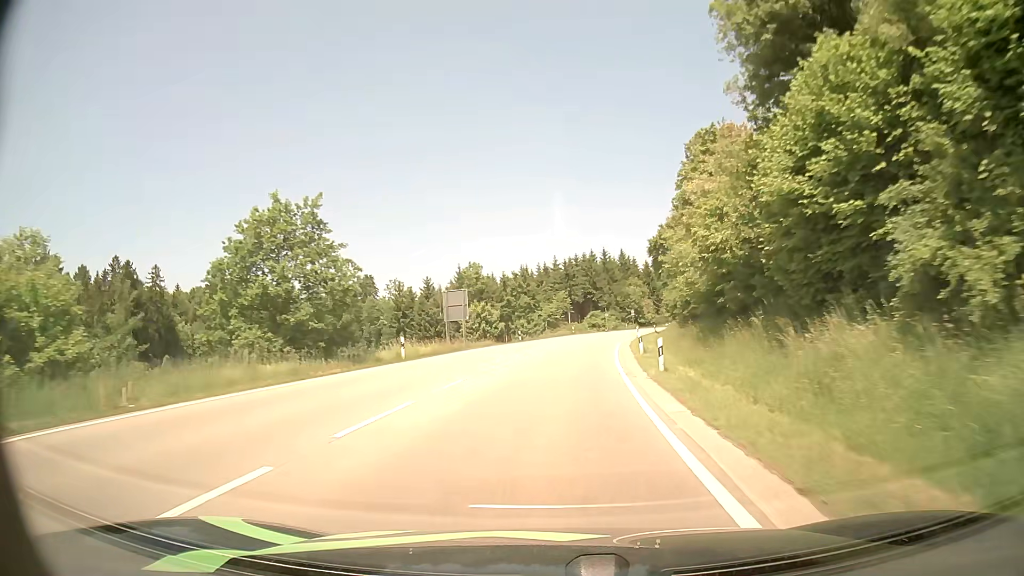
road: primary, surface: asphalt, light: Day
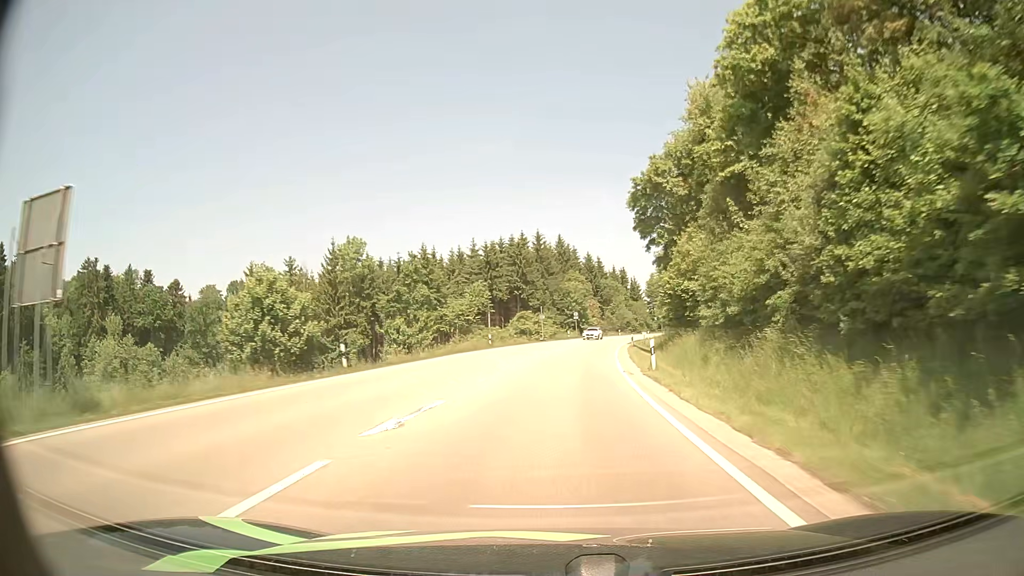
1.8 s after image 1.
(+1.6, +35.4) m; +6°
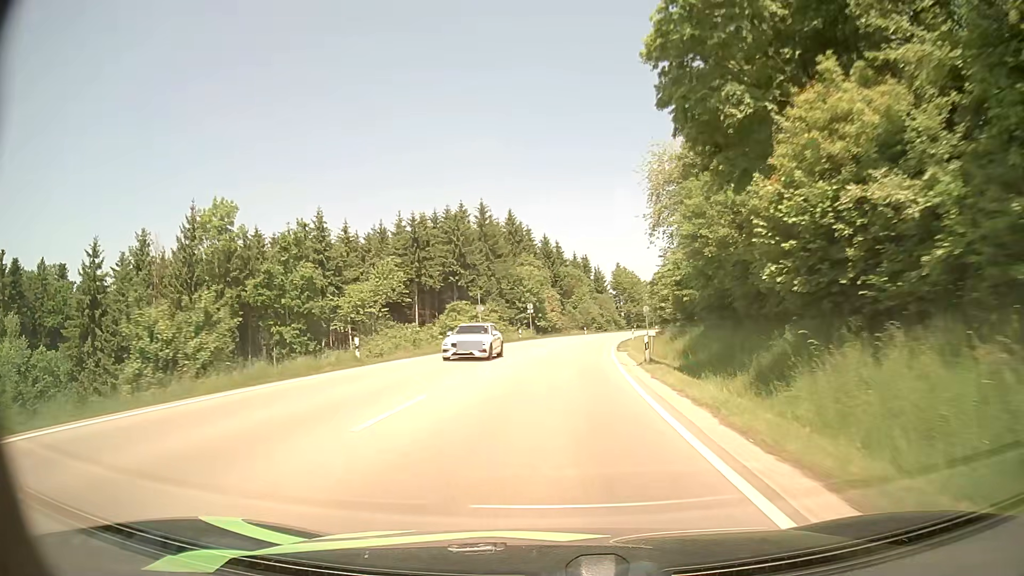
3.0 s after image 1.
(+0.8, +24.6) m; +4°
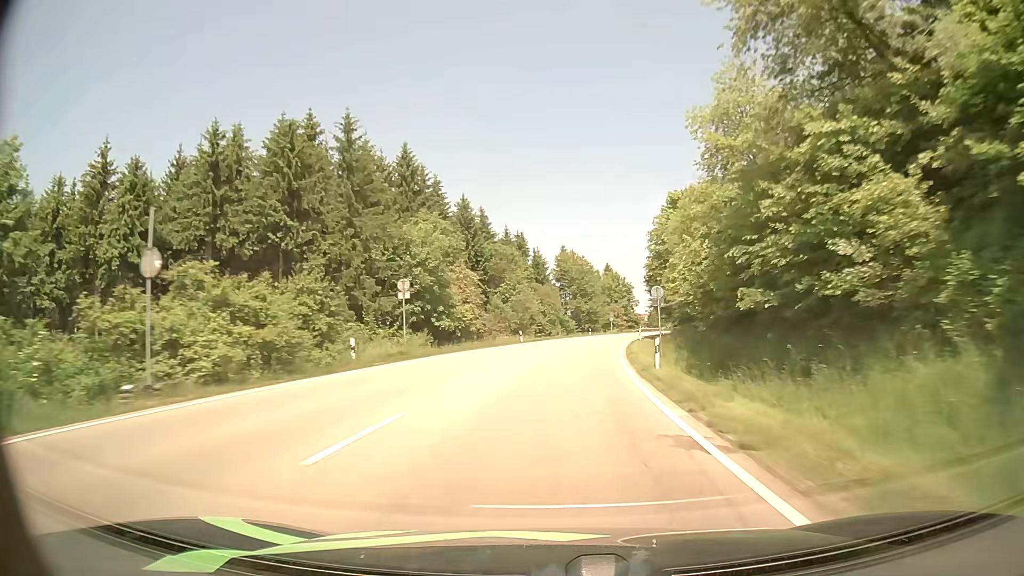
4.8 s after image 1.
(+1.8, +38.1) m; +6°
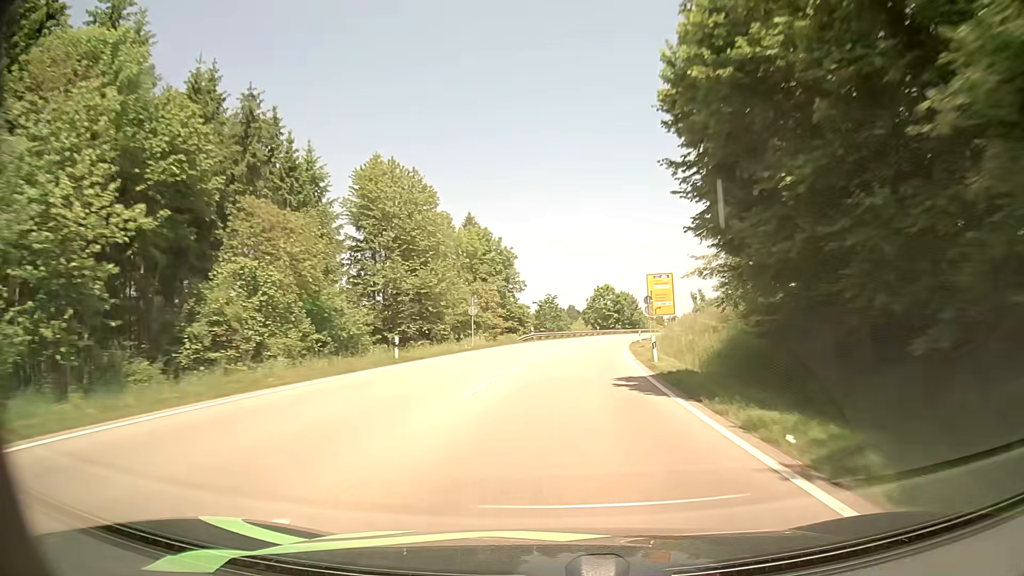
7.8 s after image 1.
(+6.3, +65.4) m; +11°
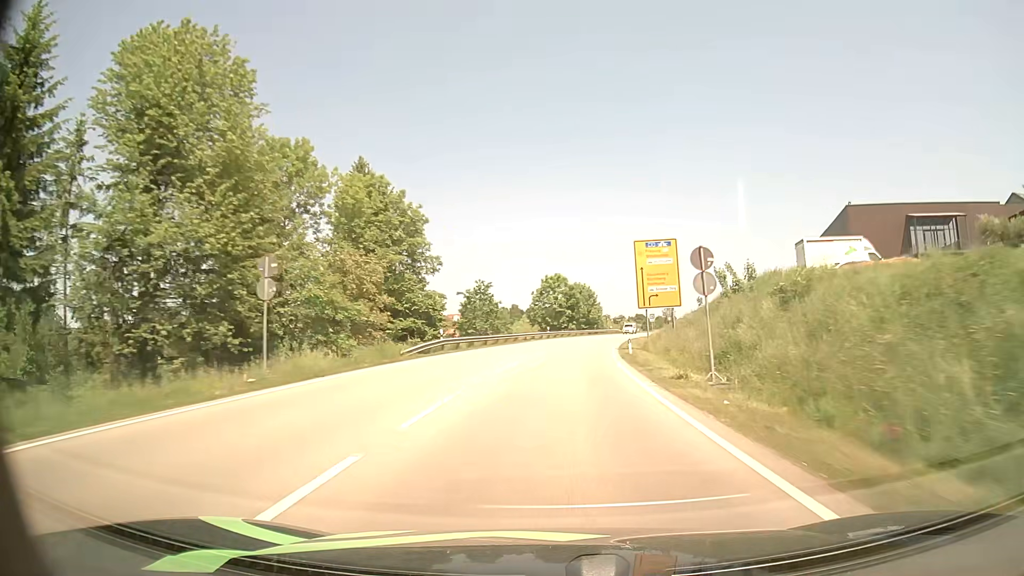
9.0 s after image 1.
(+1.3, +27.0) m; +5°
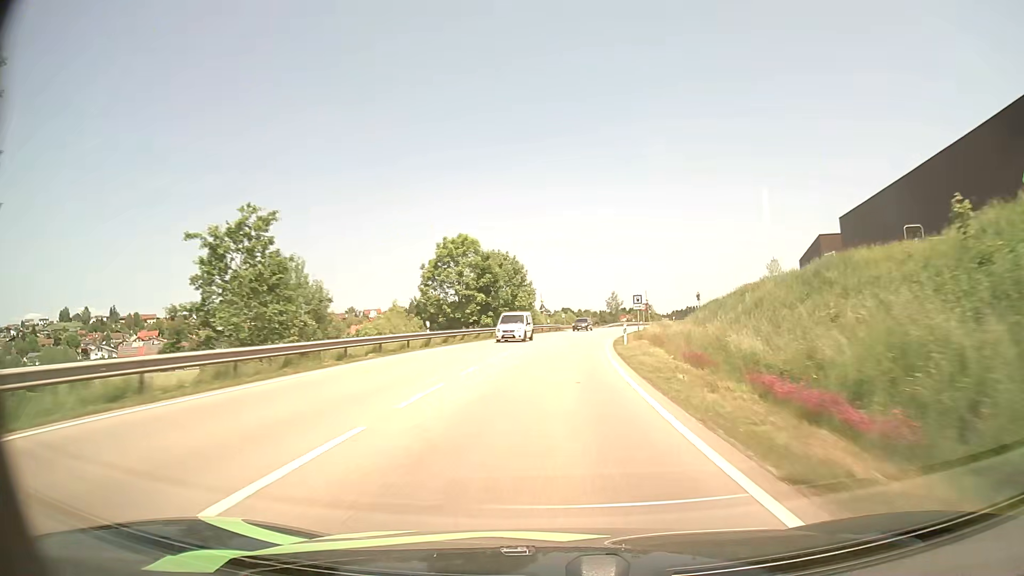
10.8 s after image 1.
(+2.2, +40.8) m; +6°
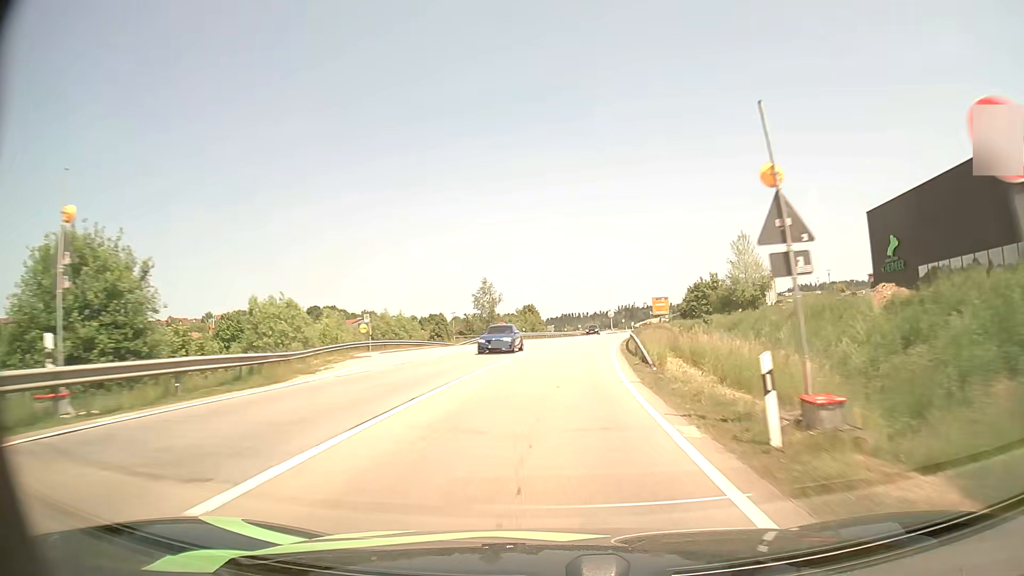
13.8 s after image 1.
(+6.0, +65.0) m; +11°
(0, +10) (+1, +20) (+1, +30) (+2, +40) (+4, +50) (+5, +60) (+7, +70) (+8, +79) (+10, +89) (+12, +99) m
